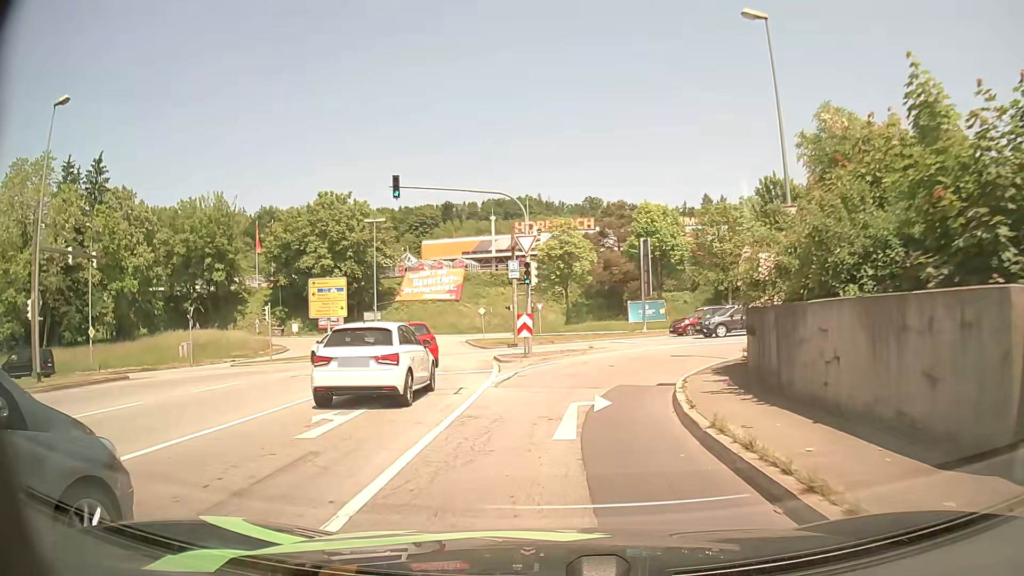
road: primary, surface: asphalt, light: Day
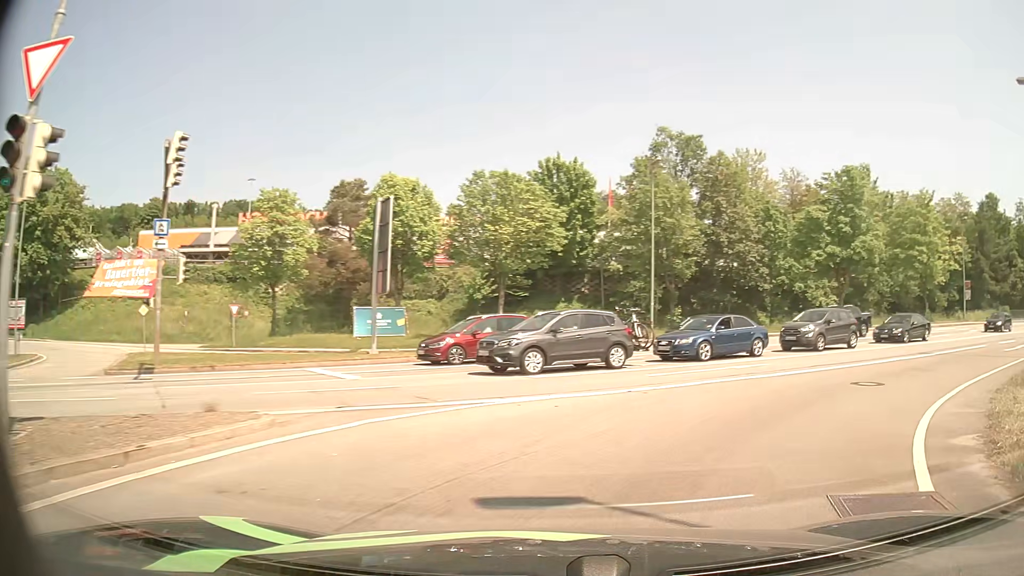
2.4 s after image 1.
(+1.5, +17.8) m; +20°
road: primary_link
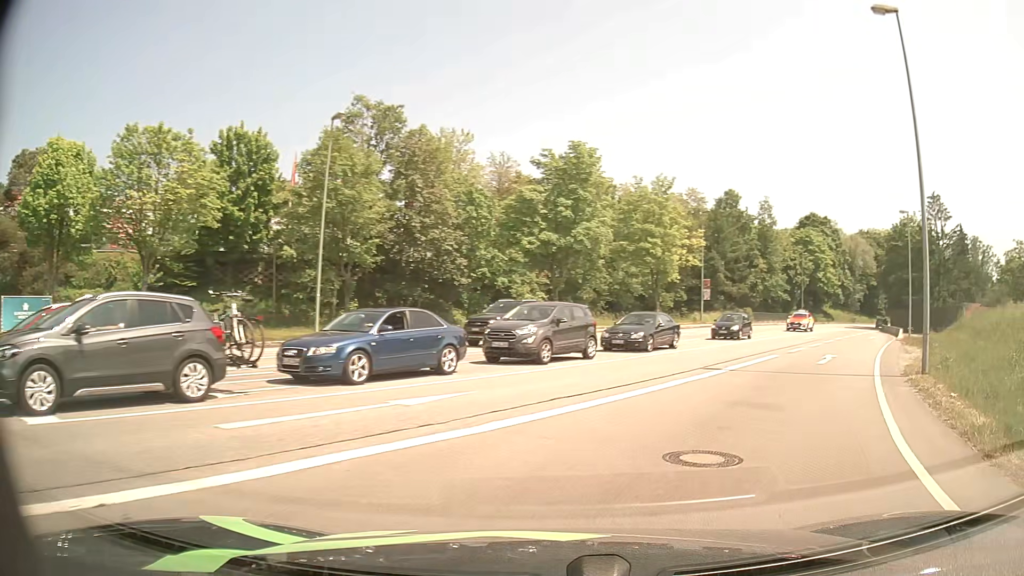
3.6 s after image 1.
(+1.9, +8.1) m; +26°
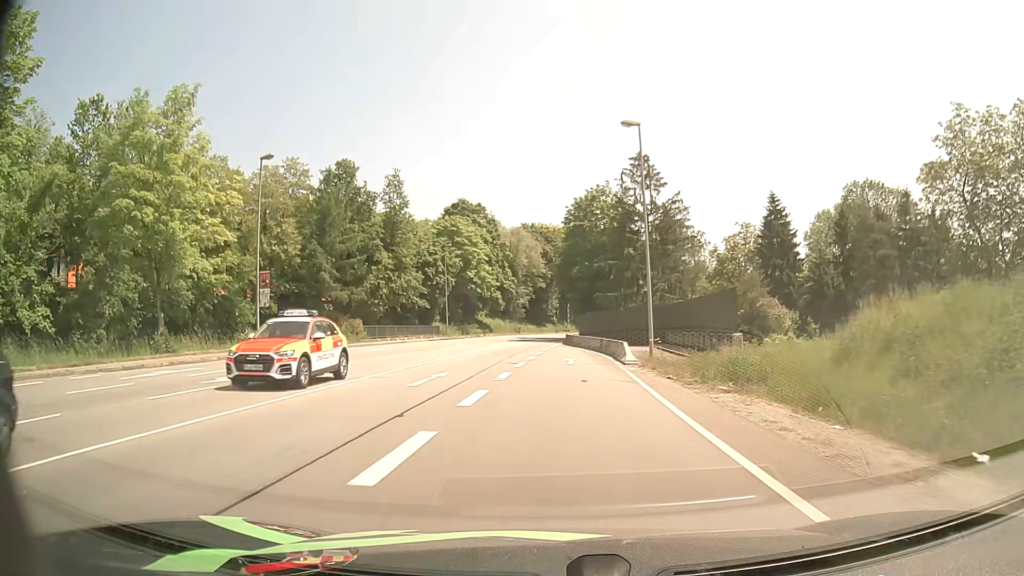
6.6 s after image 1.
(+10.9, +24.7) m; +31°
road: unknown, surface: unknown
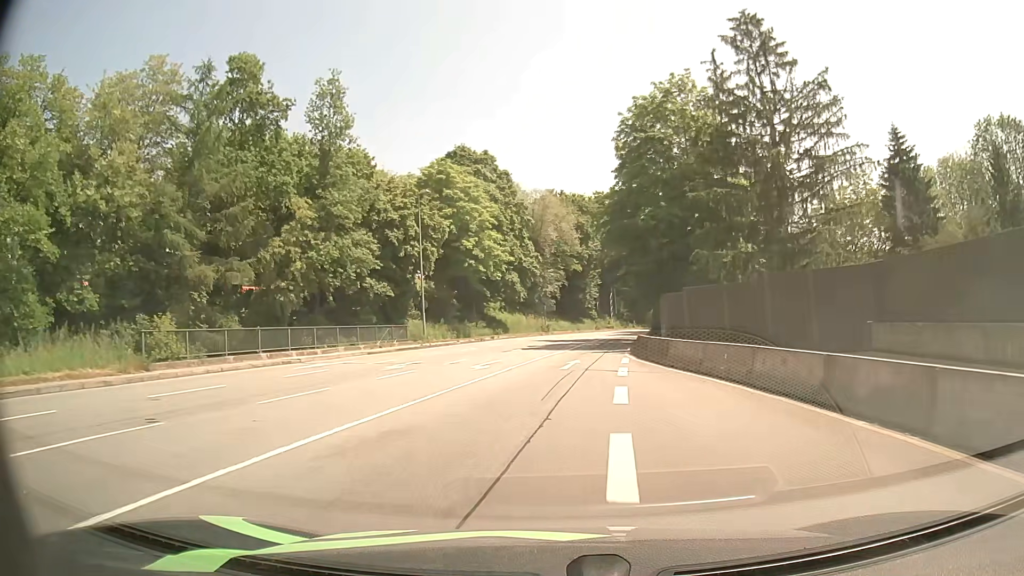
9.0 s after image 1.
(-1.1, +31.1) m; -3°
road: primary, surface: asphalt
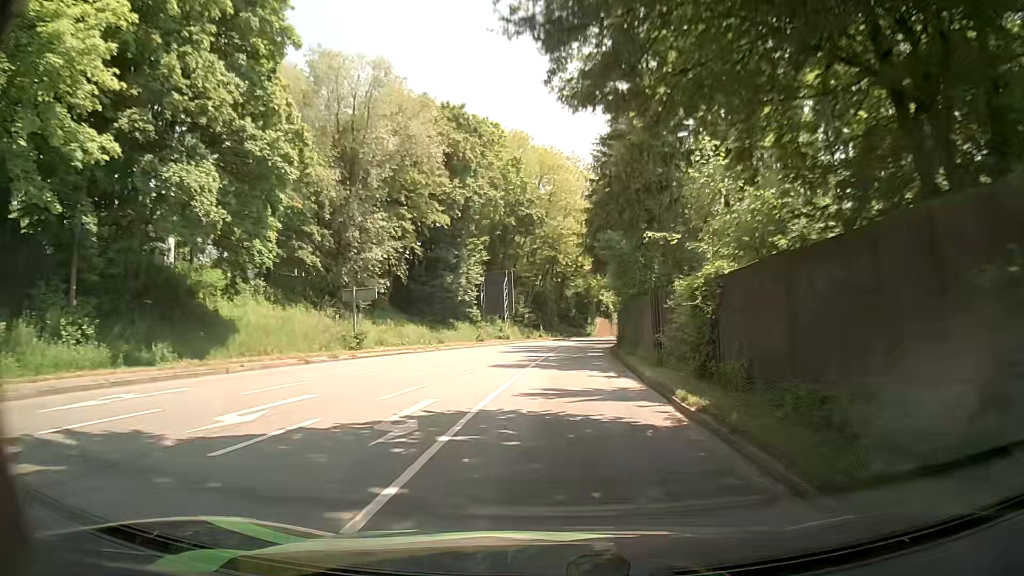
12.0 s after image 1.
(+3.6, +46.4) m; +9°
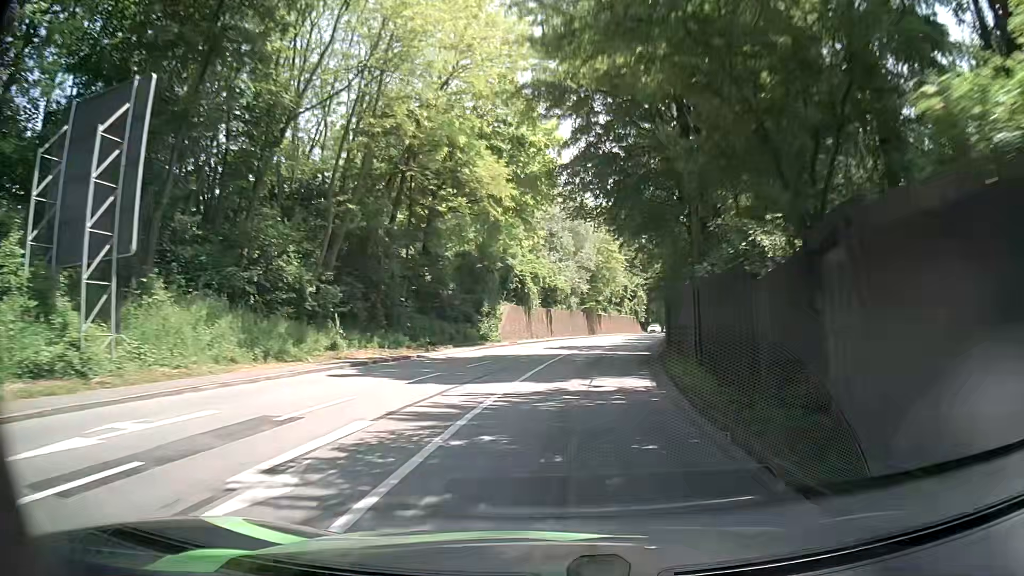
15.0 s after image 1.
(+2.6, +51.3) m; +8°
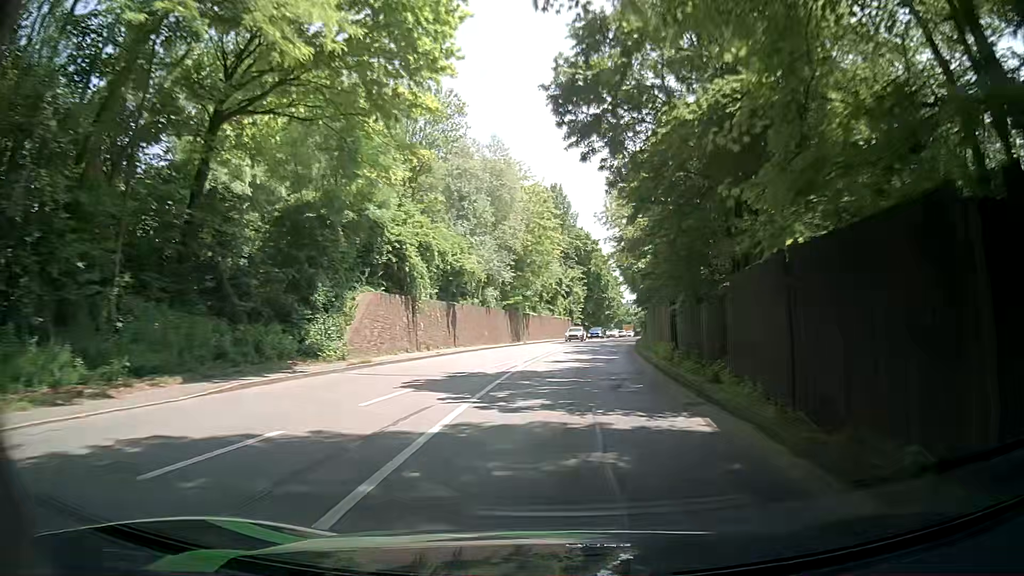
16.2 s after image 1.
(+0.9, +21.7) m; +6°
(0, +10) (+1, +20) (+1, +30) (+2, +40) (+4, +50) (+5, +60) (+7, +70) (+9, +79) (+10, +89) (+12, +99) m
